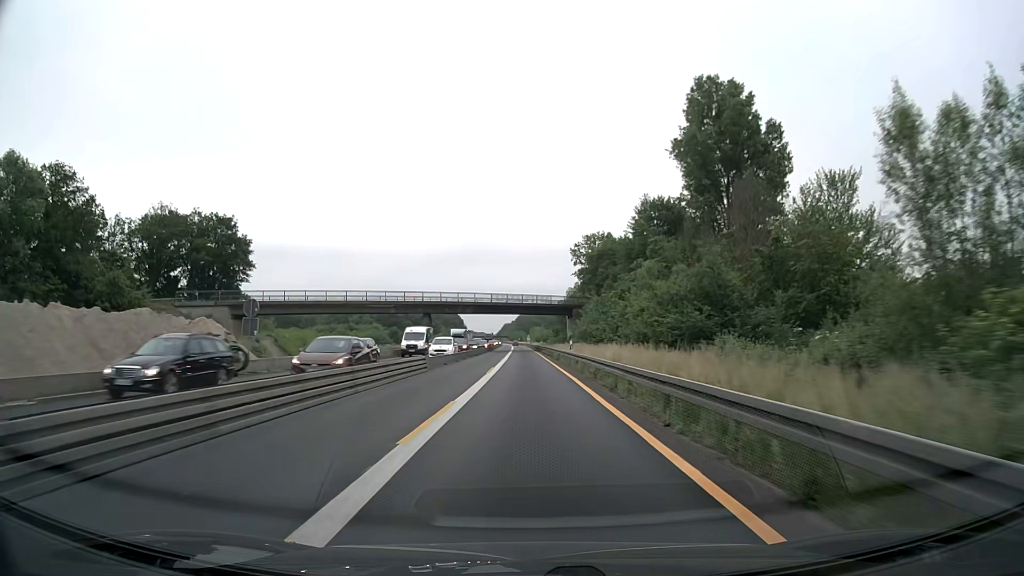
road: motorway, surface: asphalt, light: Day
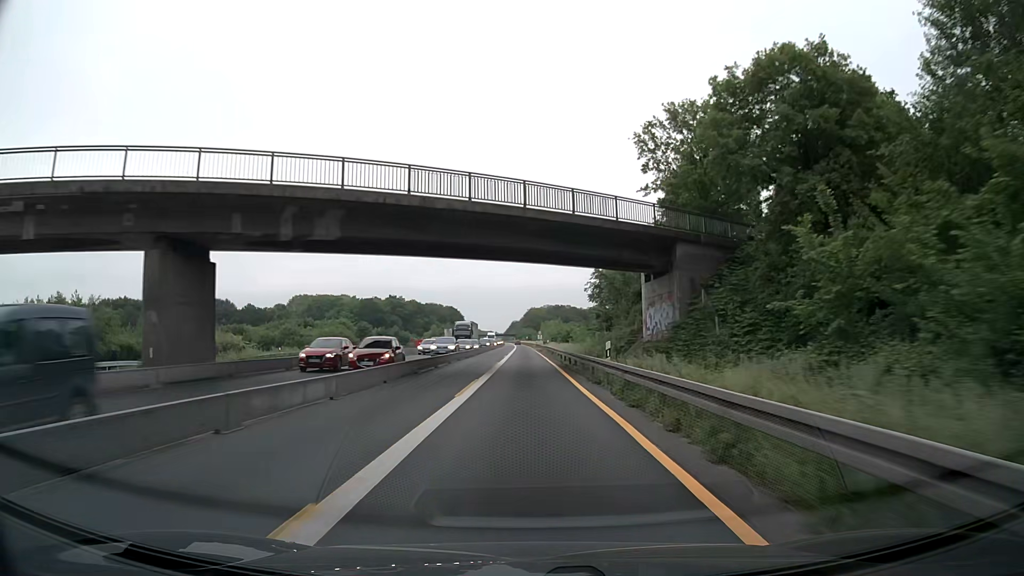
(-0.3, +64.6) m; -1°
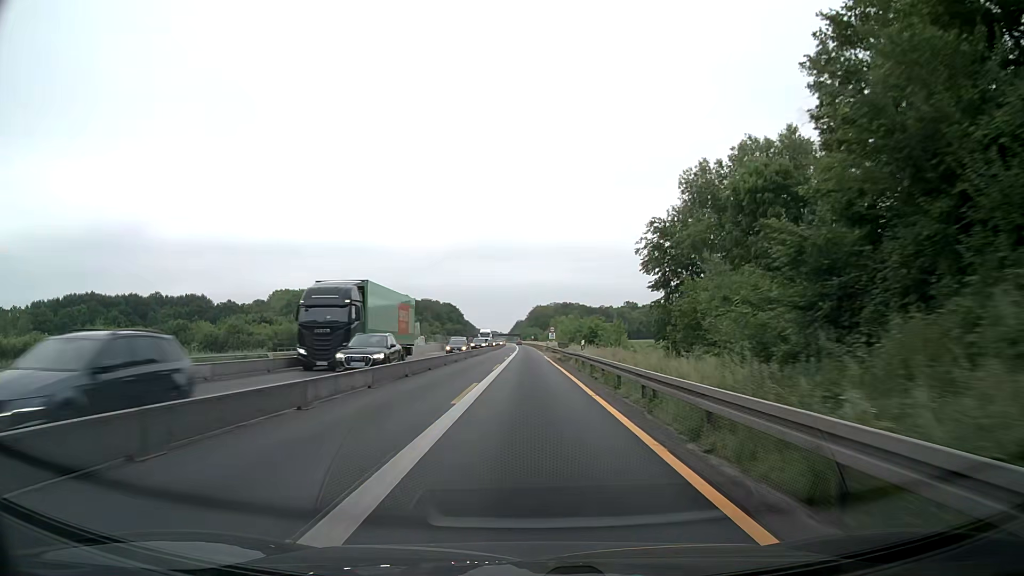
(-0.3, +38.7) m; -1°
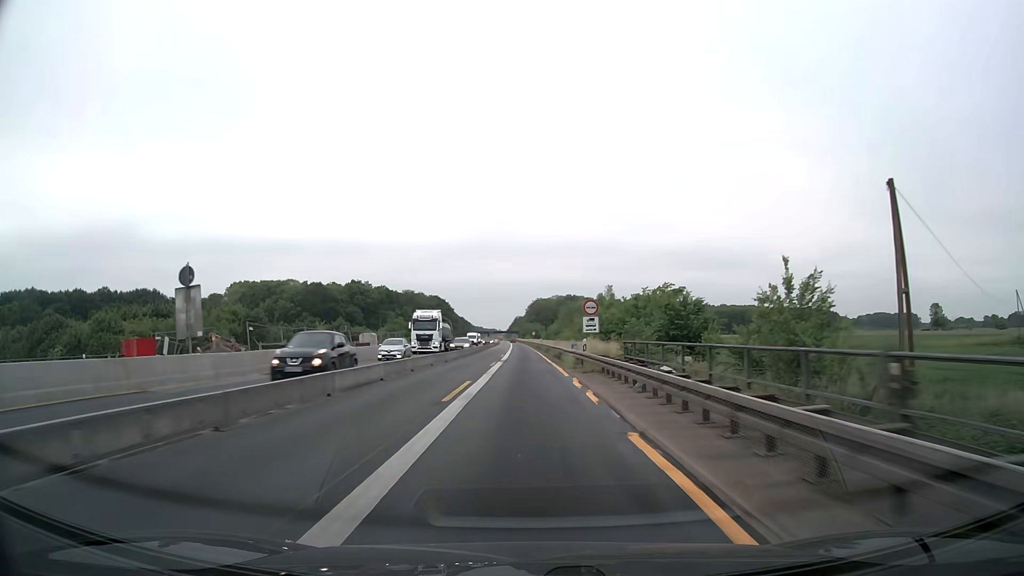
(+0.1, +51.6) m; 0°
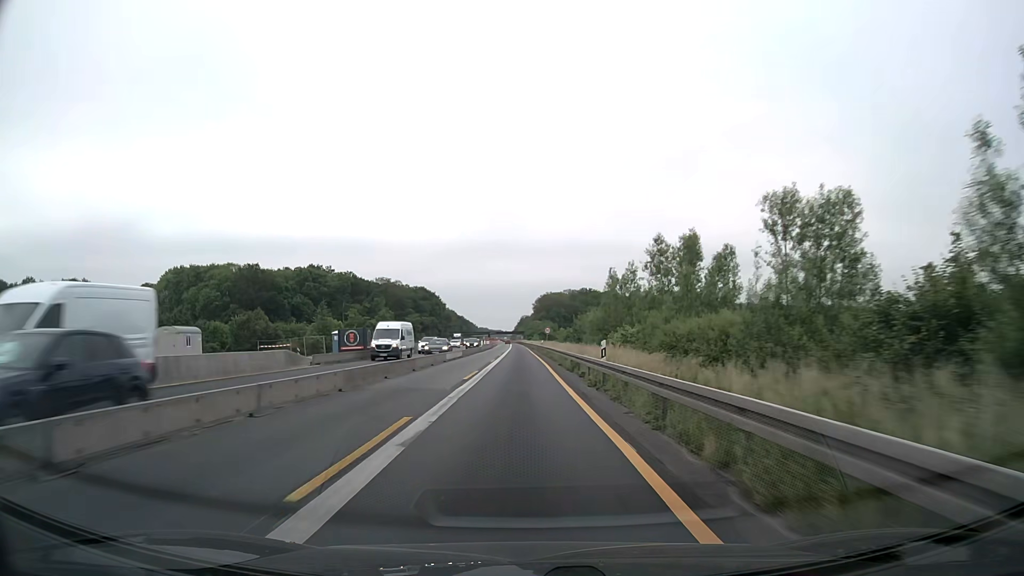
(-0.2, +64.5) m; -1°
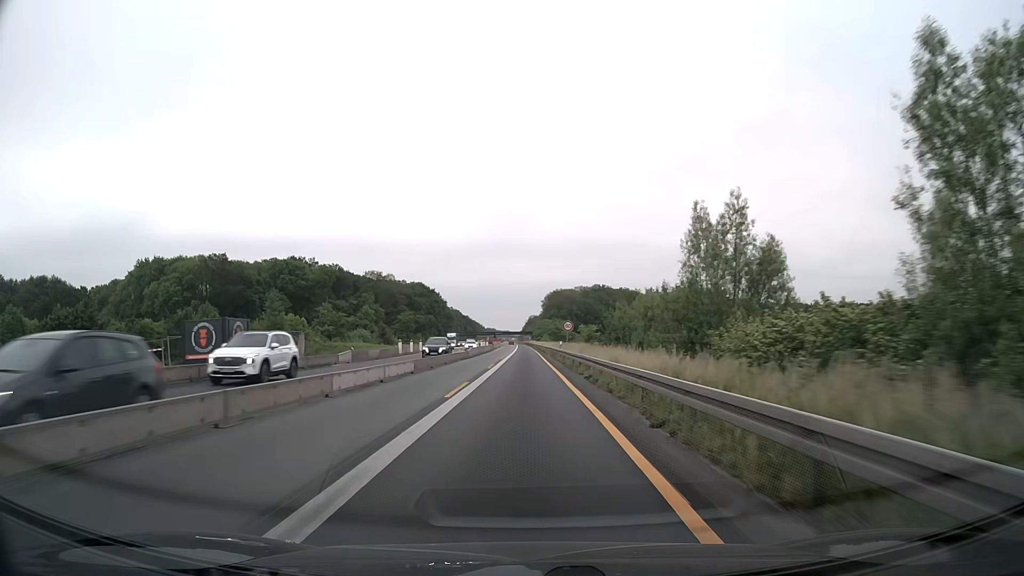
(-0.2, +25.7) m; -1°
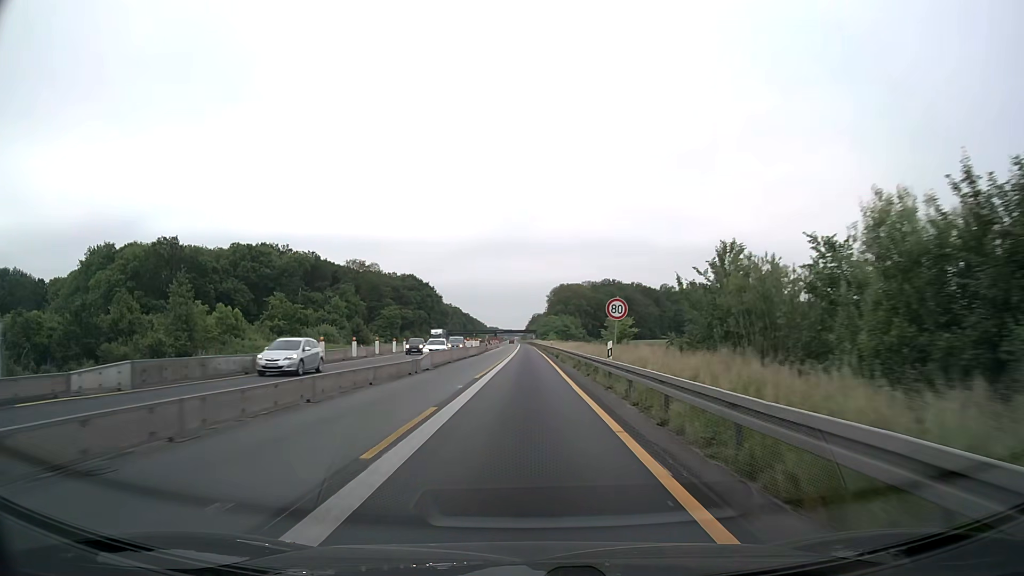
(-0.1, +25.7) m; 0°
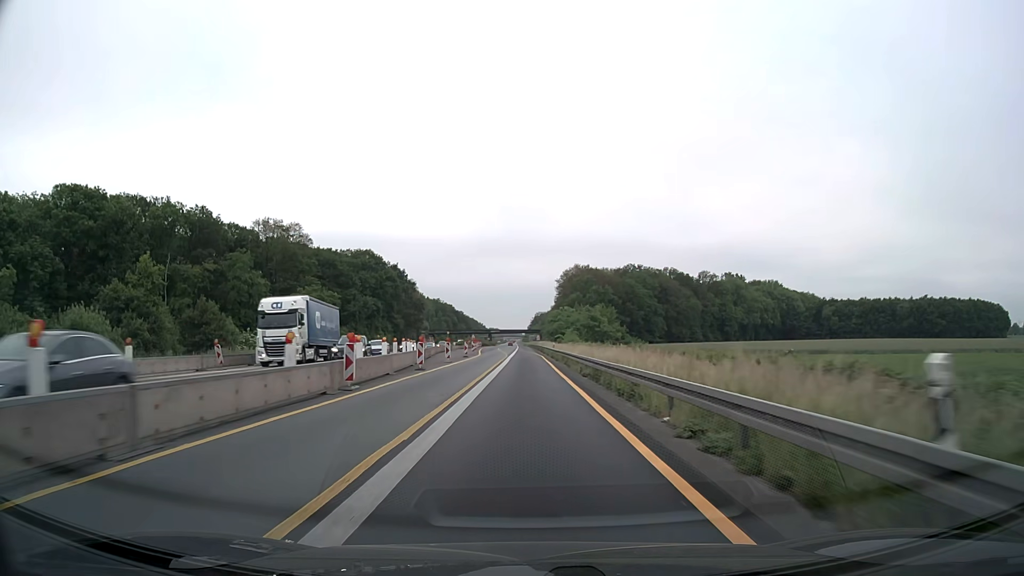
(+0.1, +64.2) m; 0°
(0, +10) (0, +20) (0, +30) (0, +40) (0, +50) (-1, +60) (-1, +70) (-1, +80) (-2, +90) (-2, +100) m
